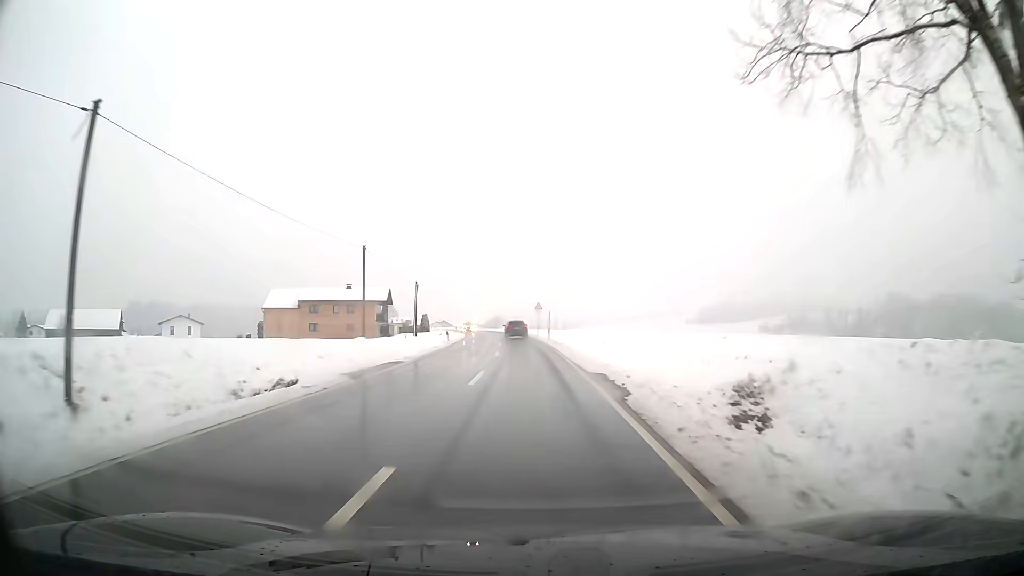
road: secondary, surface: asphalt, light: Day
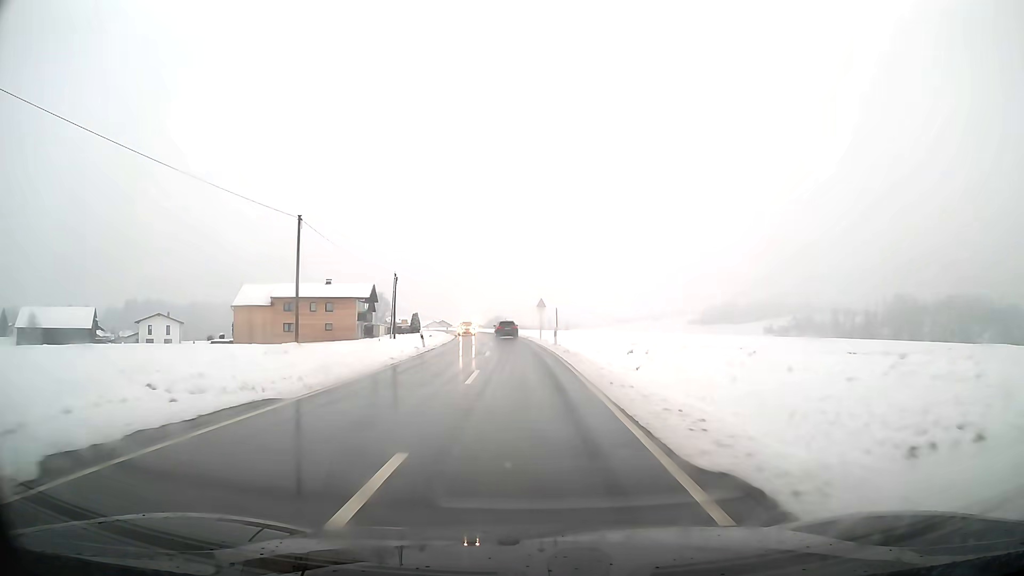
(0.0, +11.4) m; 0°
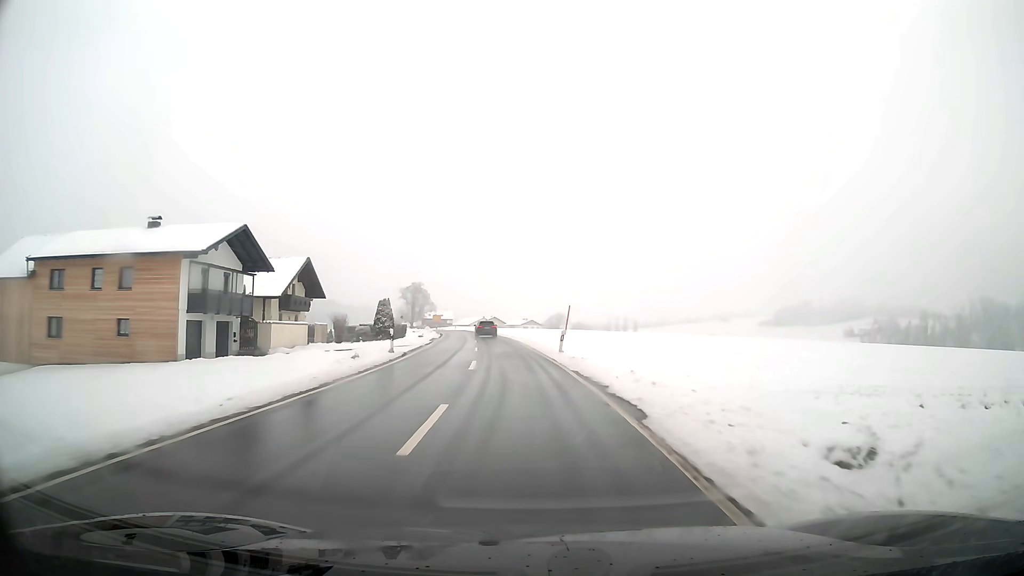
(-2.5, +56.1) m; -5°
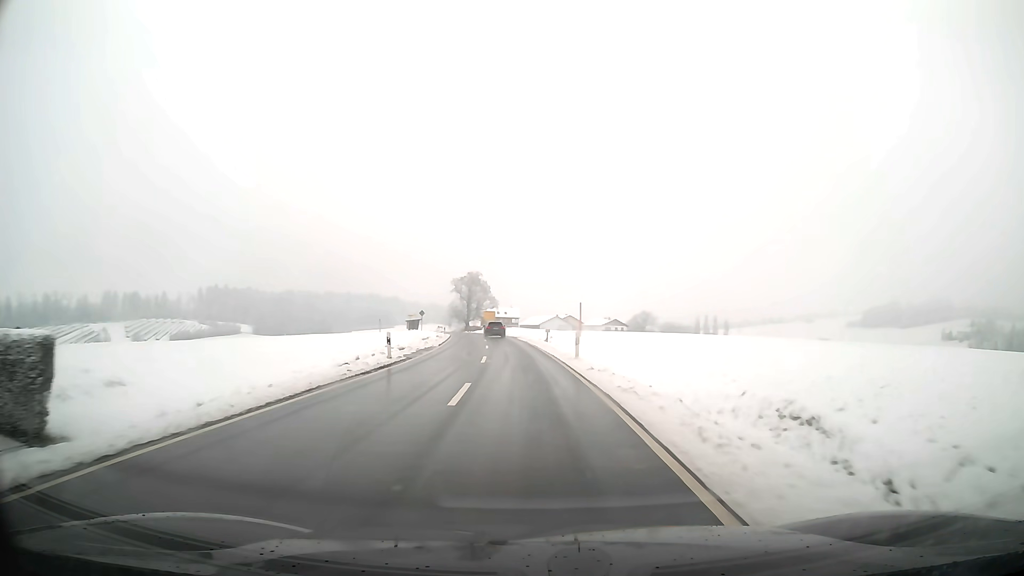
(-3.5, +55.9) m; -6°
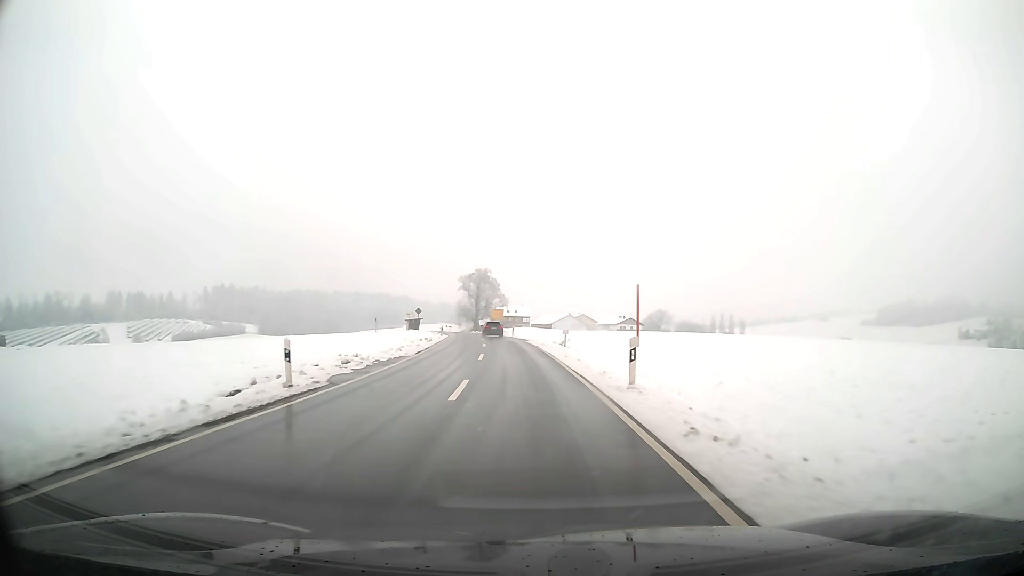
(-0.1, +11.3) m; -1°
